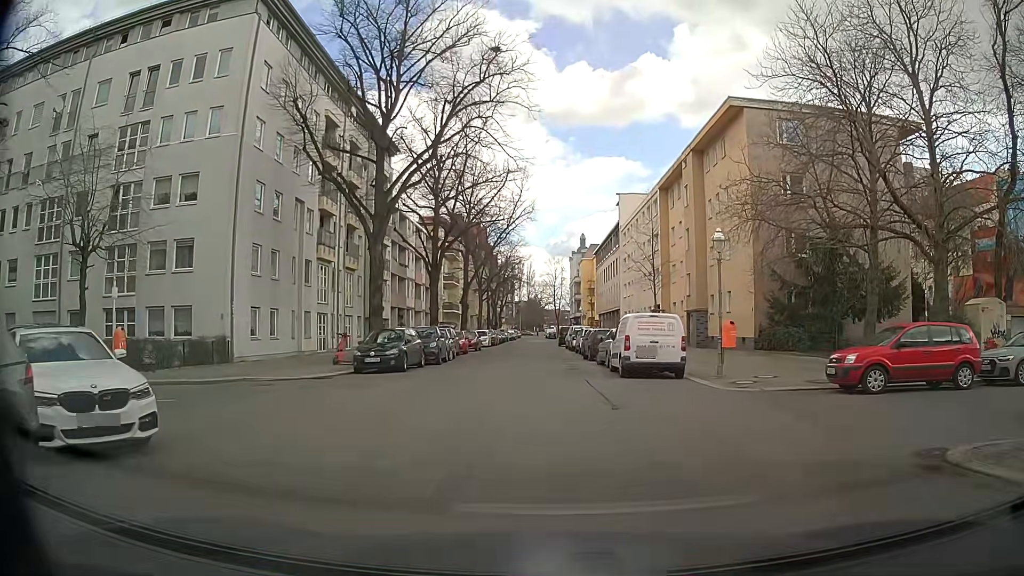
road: residential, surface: asphalt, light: Day
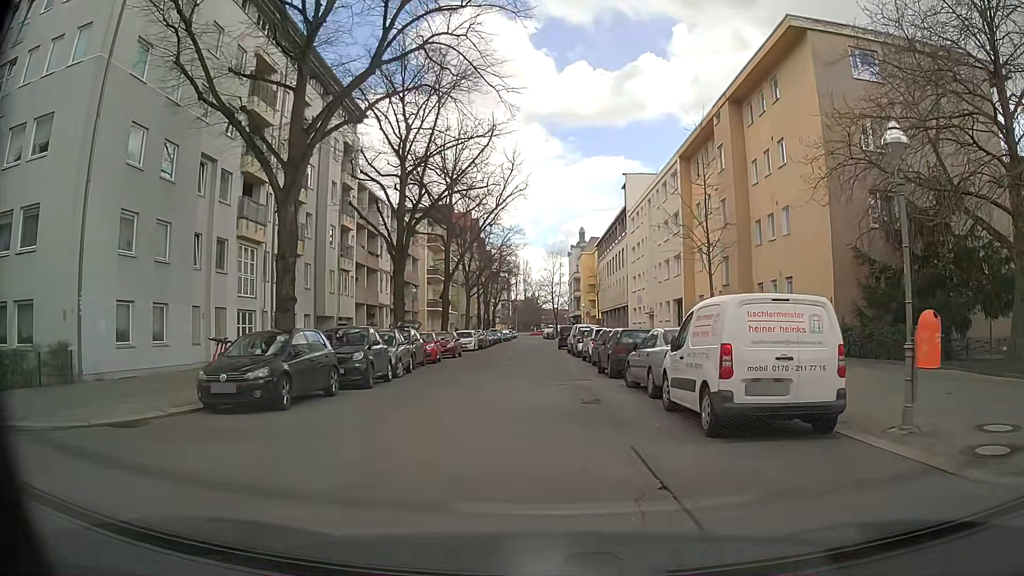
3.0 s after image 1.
(-0.2, +10.4) m; -1°
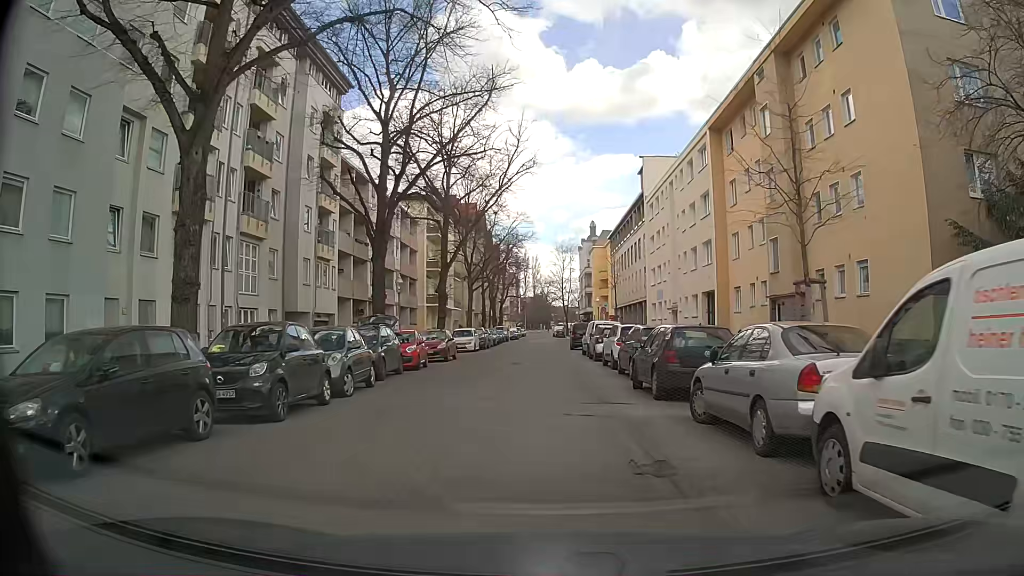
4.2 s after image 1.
(0.0, +6.5) m; 0°
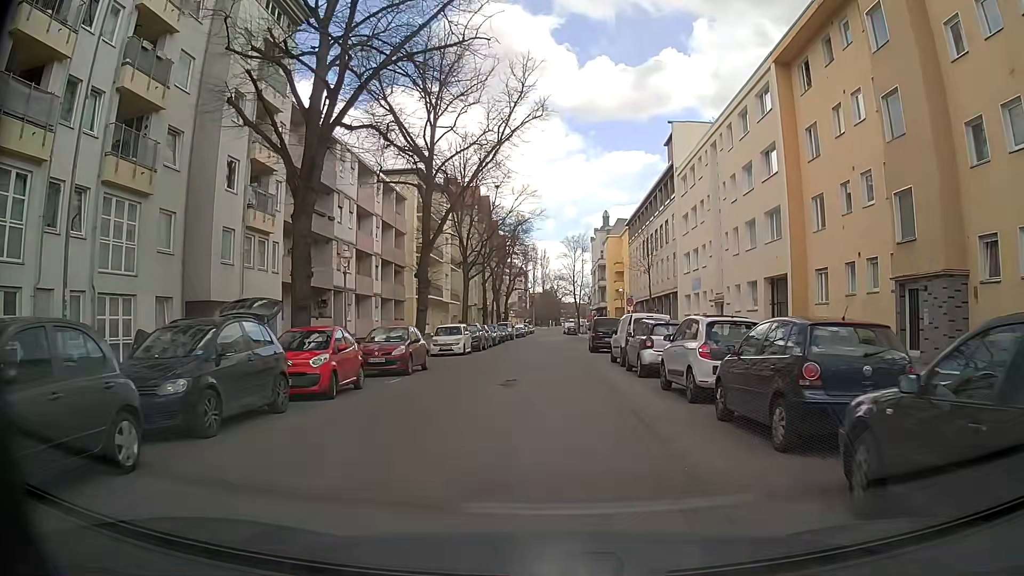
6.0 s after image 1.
(-0.3, +10.9) m; -1°
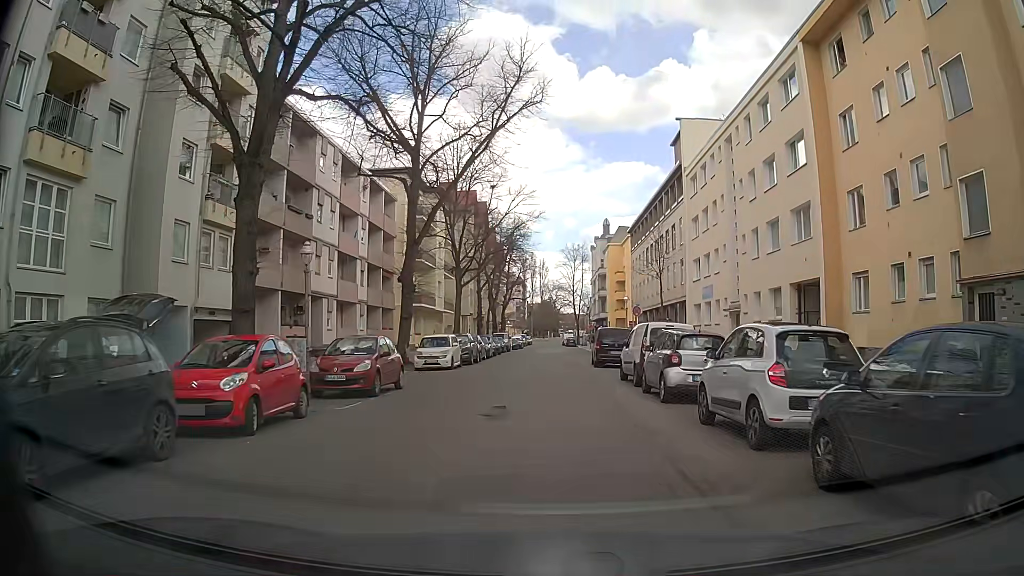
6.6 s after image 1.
(-0.1, +3.8) m; -1°
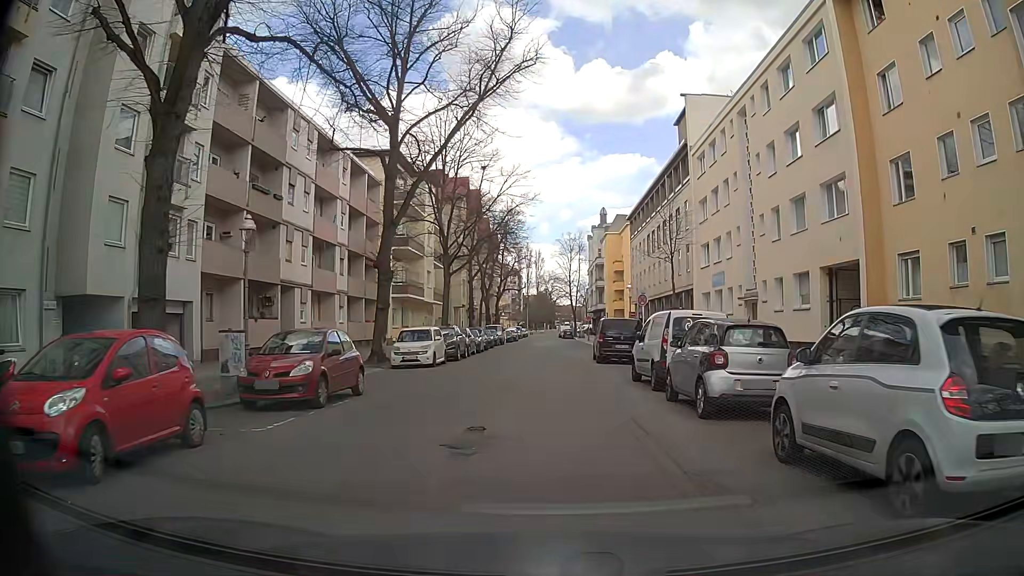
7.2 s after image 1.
(0.0, +3.8) m; +1°
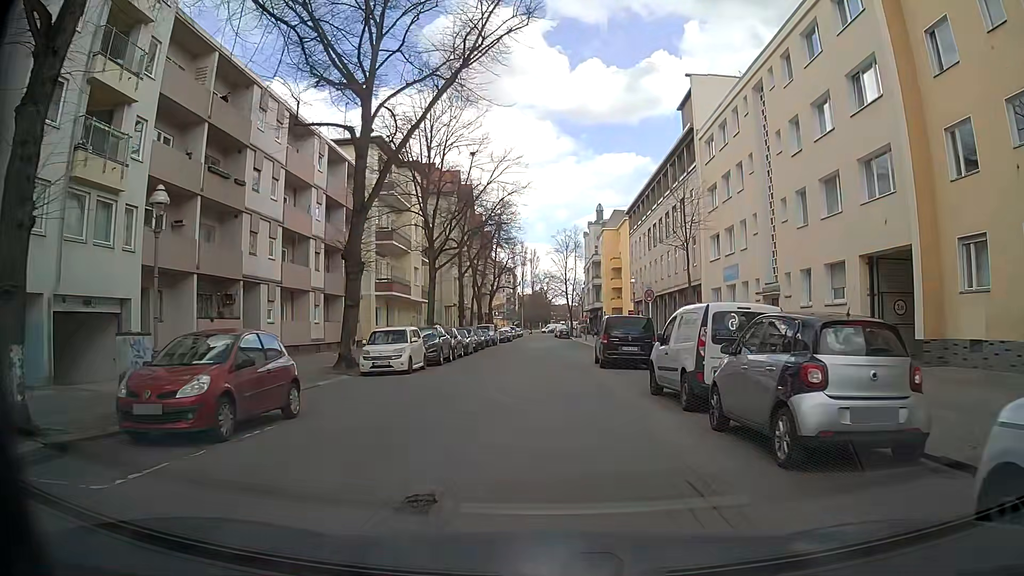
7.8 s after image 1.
(0.0, +3.9) m; +2°
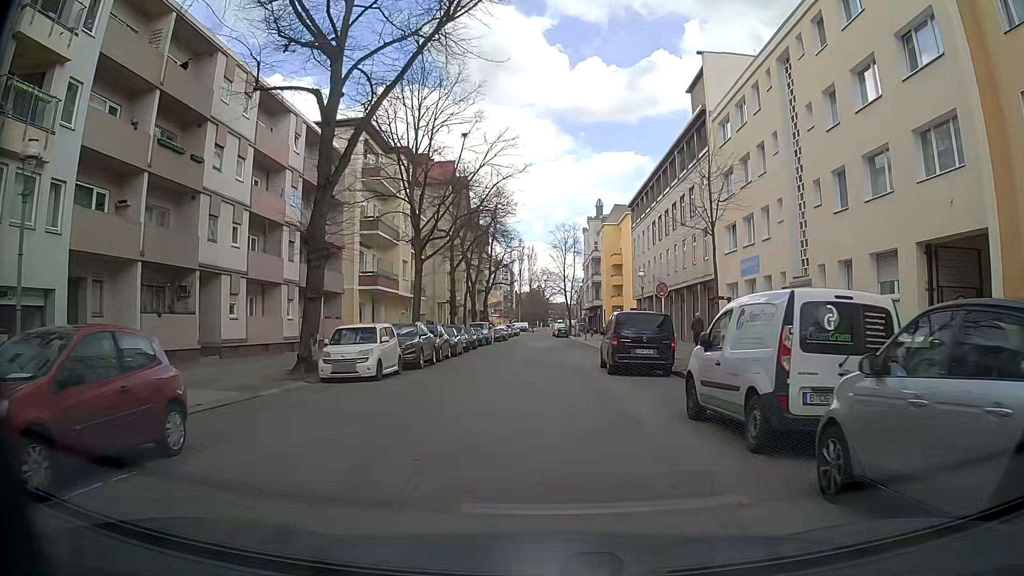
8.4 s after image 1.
(-0.1, +3.9) m; 0°
